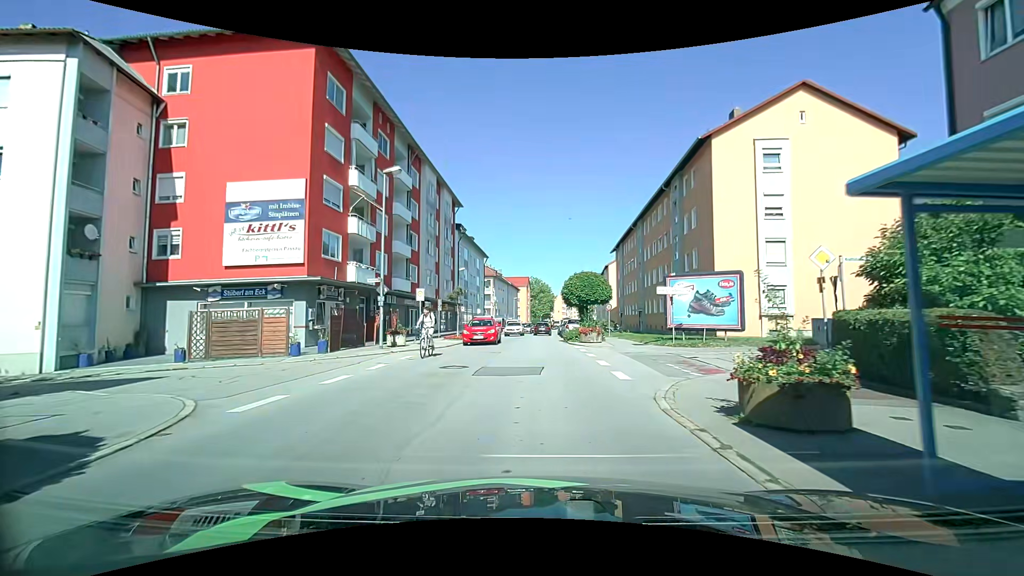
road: tertiary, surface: asphalt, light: Day
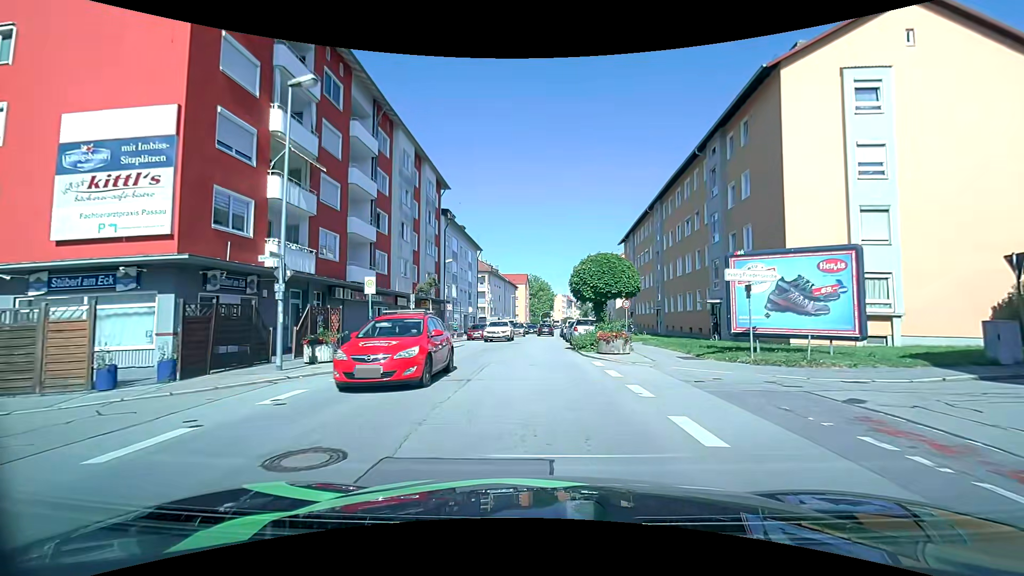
(0.0, +8.5) m; 0°
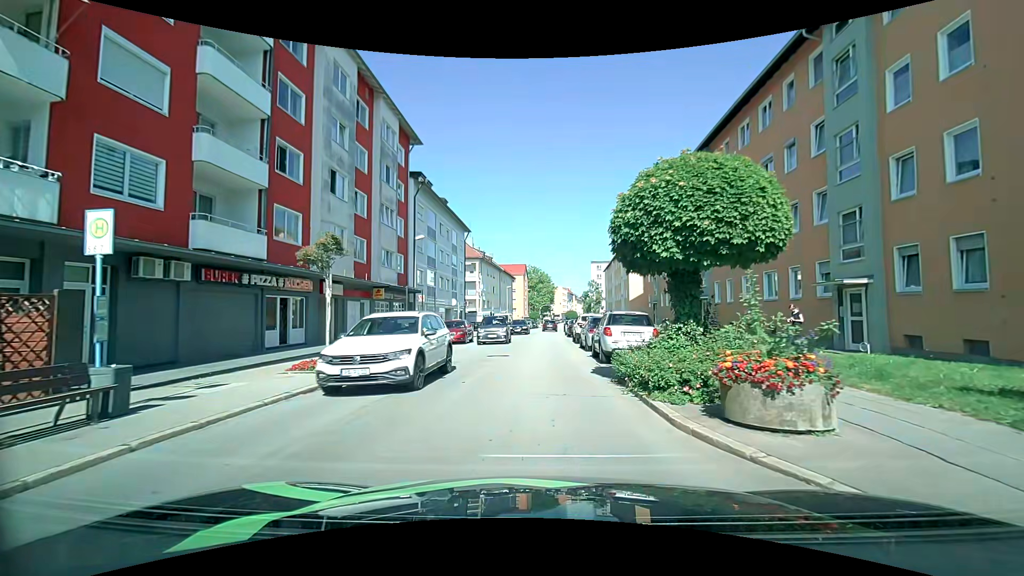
(+0.1, +12.7) m; 0°
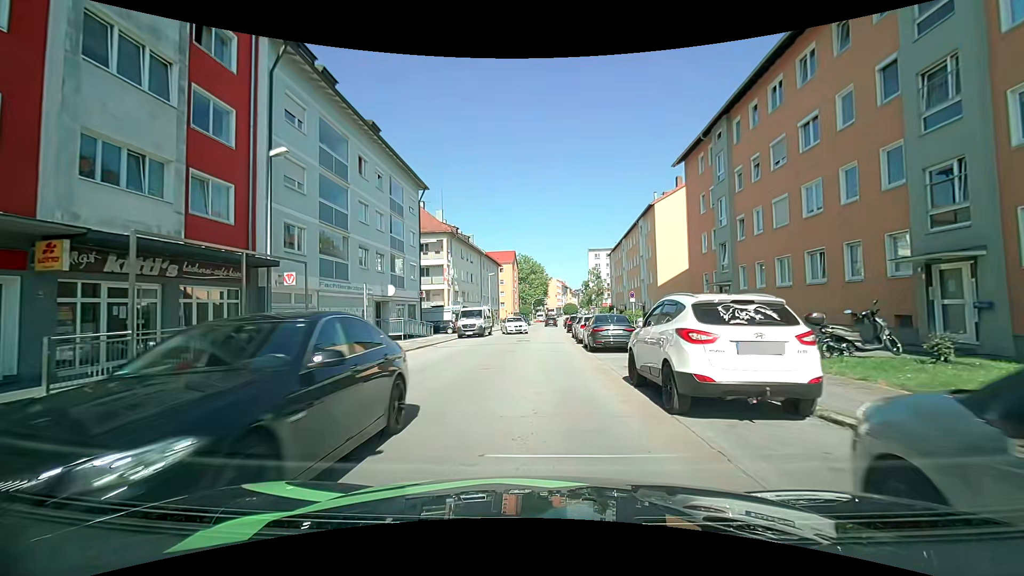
(+0.2, +20.8) m; +1°
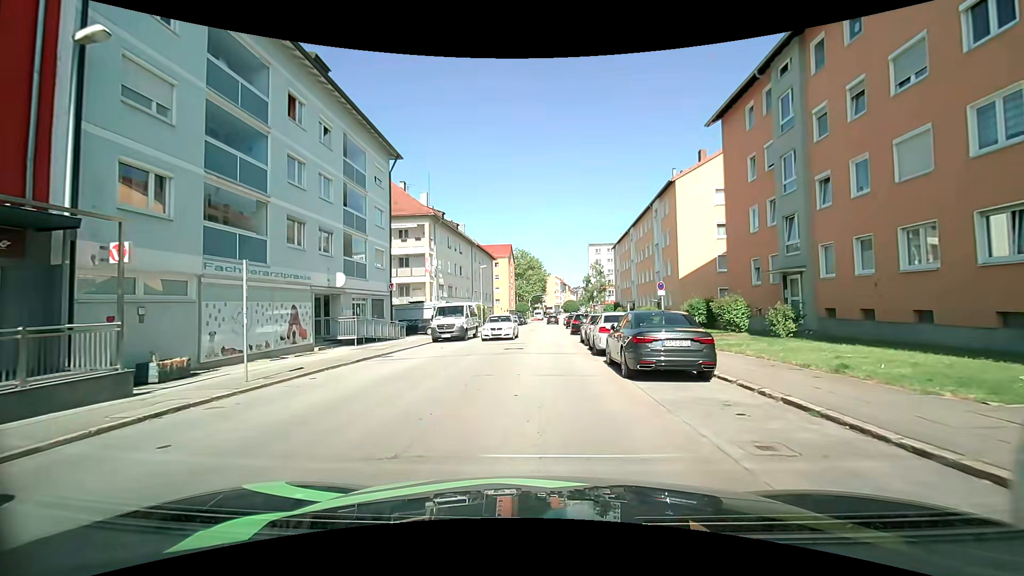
(-0.1, +8.2) m; -2°
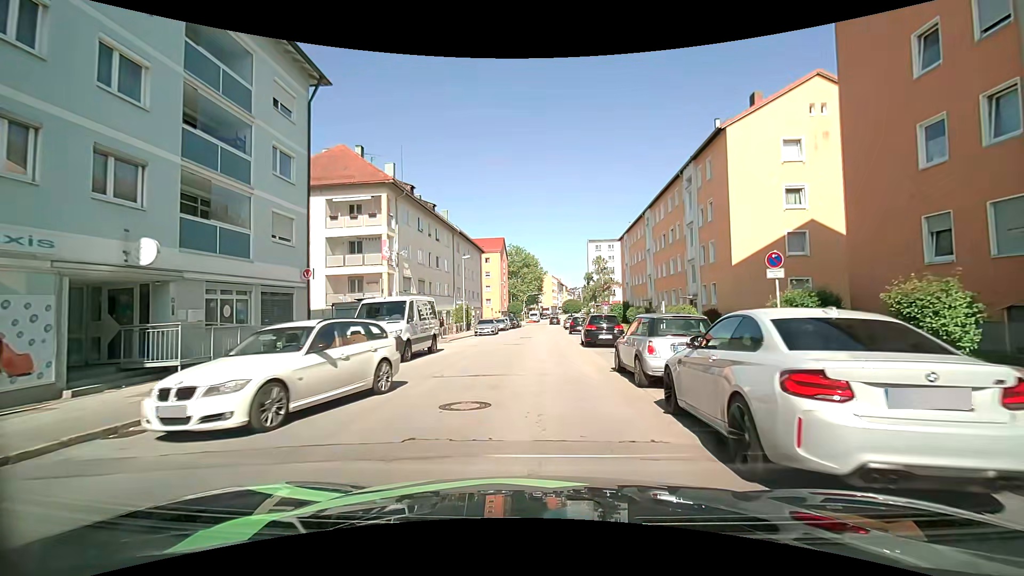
(+0.5, +12.2) m; +2°
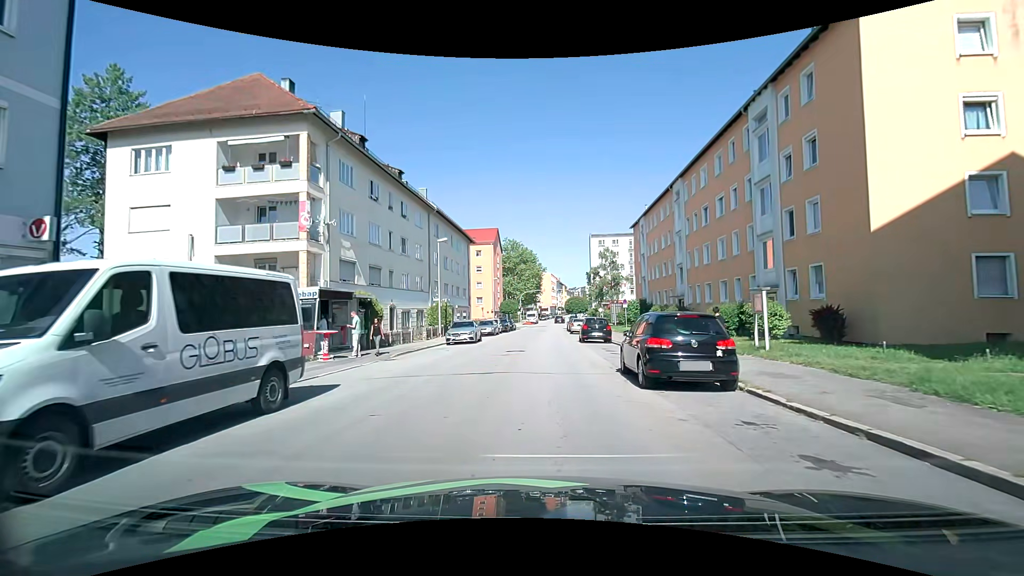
(0.0, +12.3) m; 0°
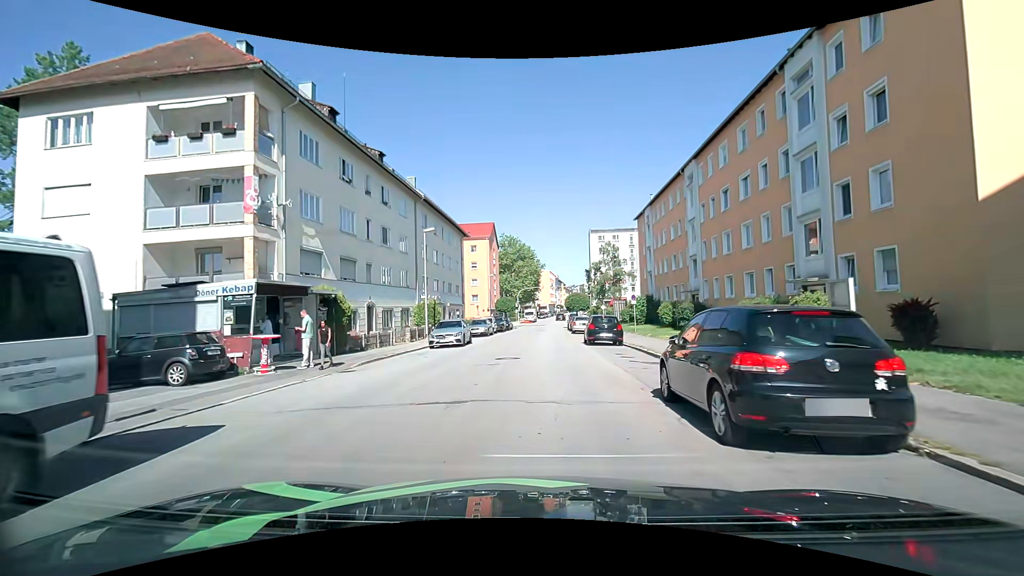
(0.0, +4.3) m; 0°
(0, +10) (0, +20) (+1, +30) (+1, +40) (+2, +50) (+2, +60) (+3, +70) (+4, +80) (+4, +90) (+5, +100) m
